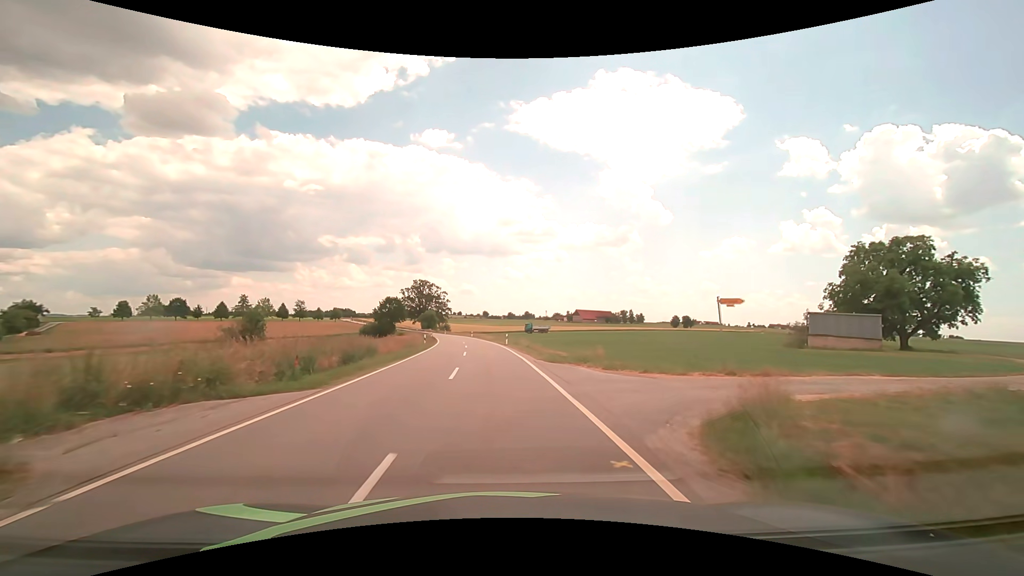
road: tertiary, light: Day
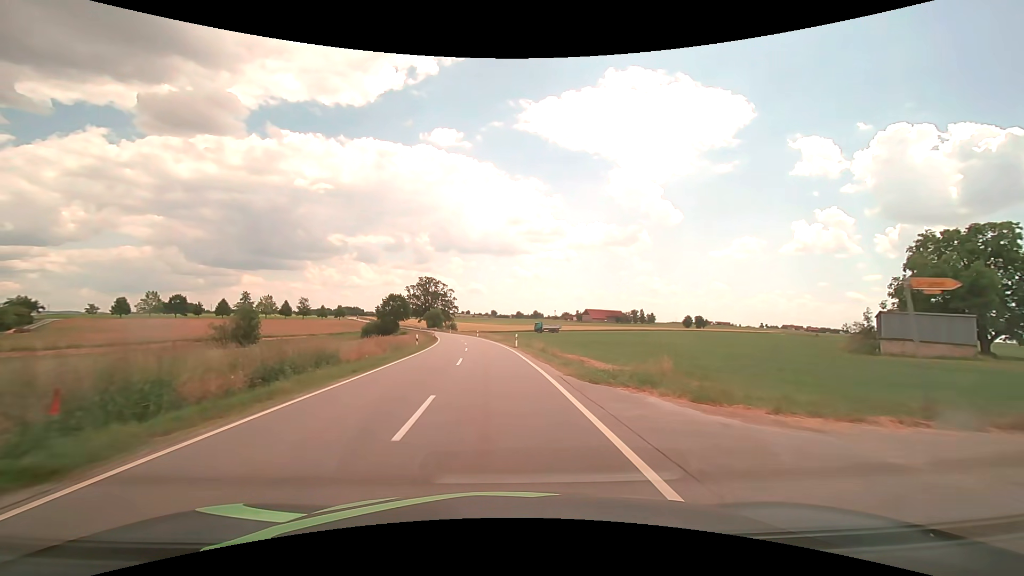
(-0.1, +7.7) m; -1°
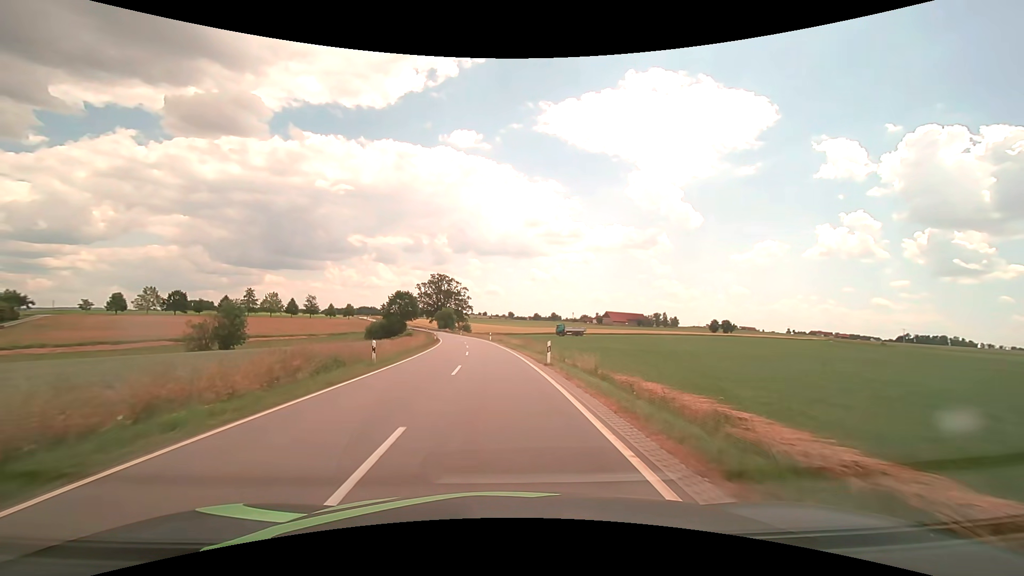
(-0.2, +15.3) m; -2°
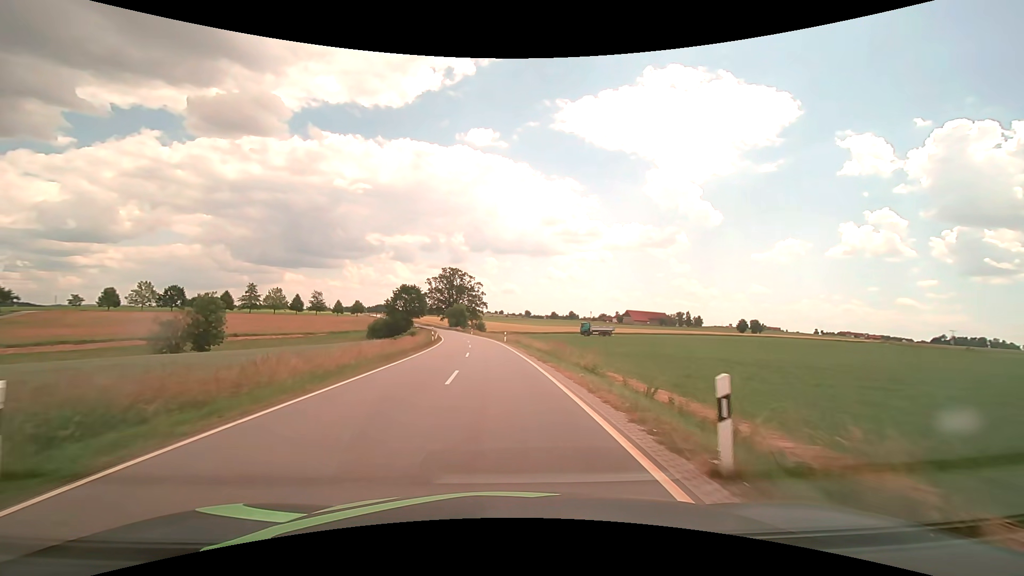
(-0.2, +15.3) m; -2°
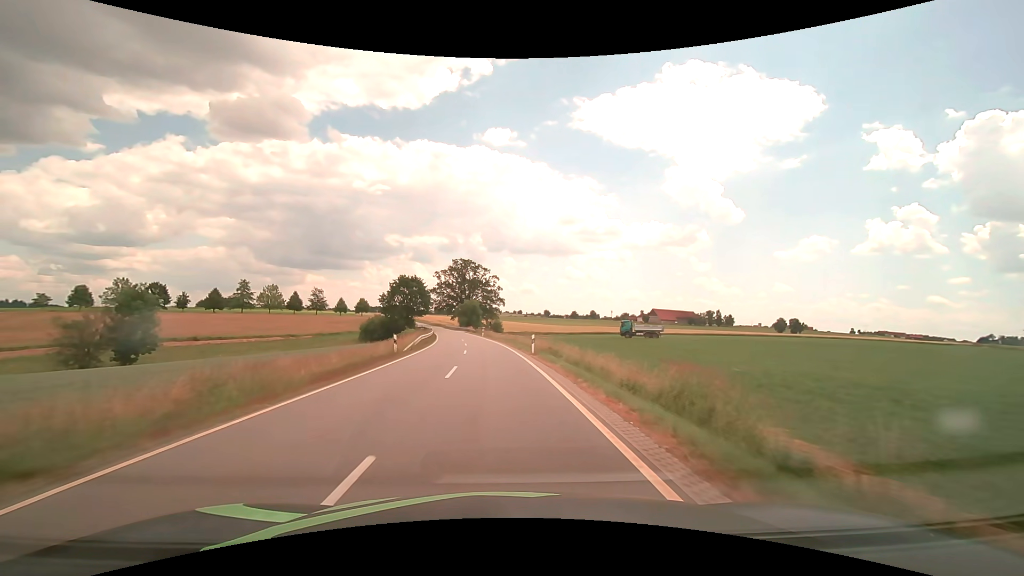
(-0.5, +23.0) m; -2°
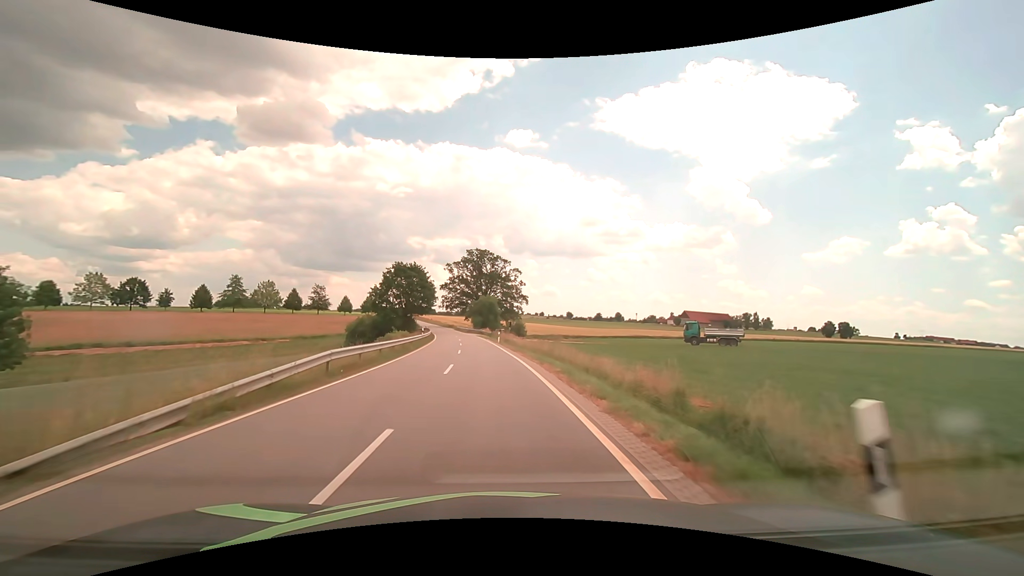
(-0.5, +23.0) m; -2°
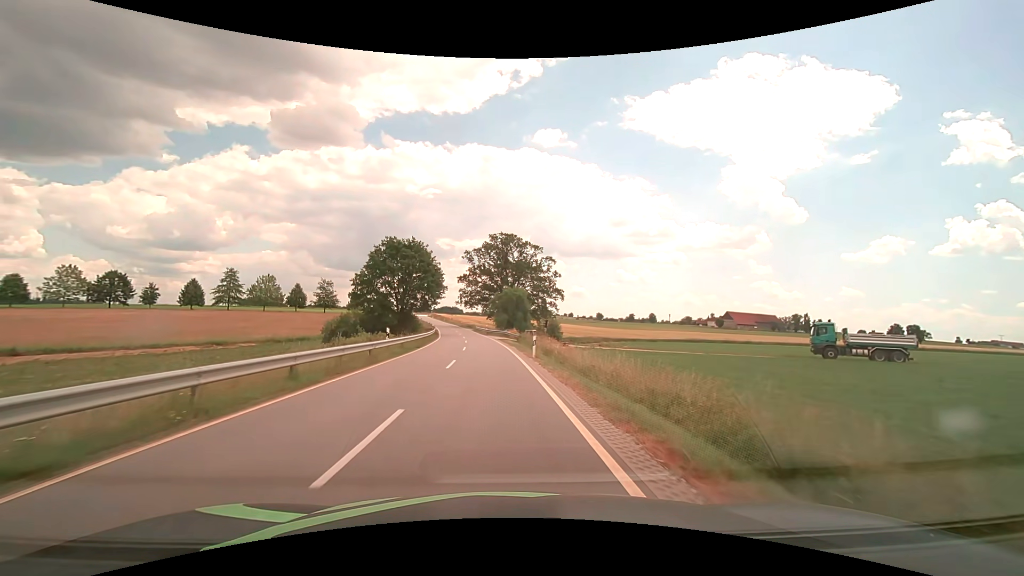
(-0.6, +22.9) m; -3°
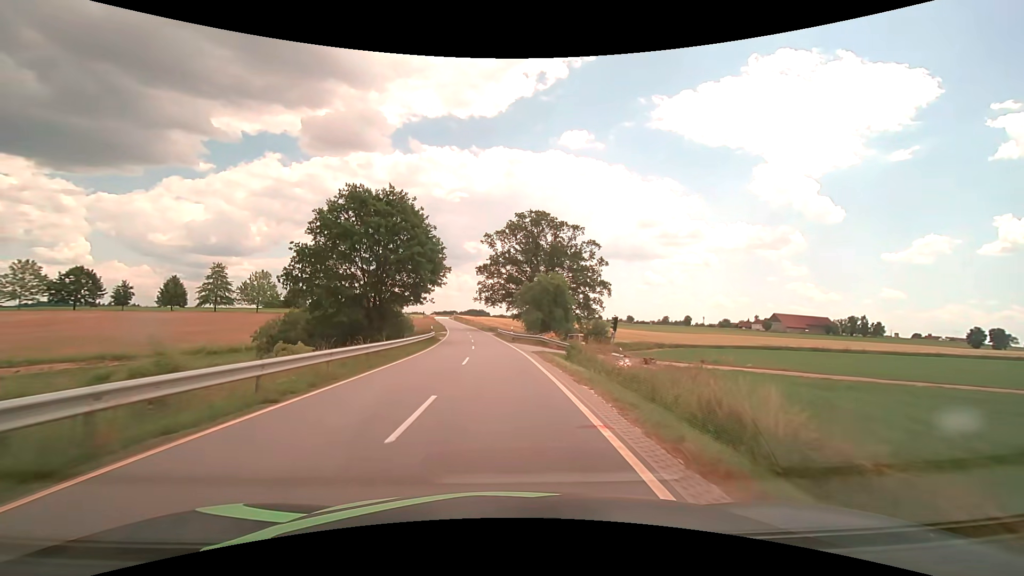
(-0.6, +22.9) m; -3°
